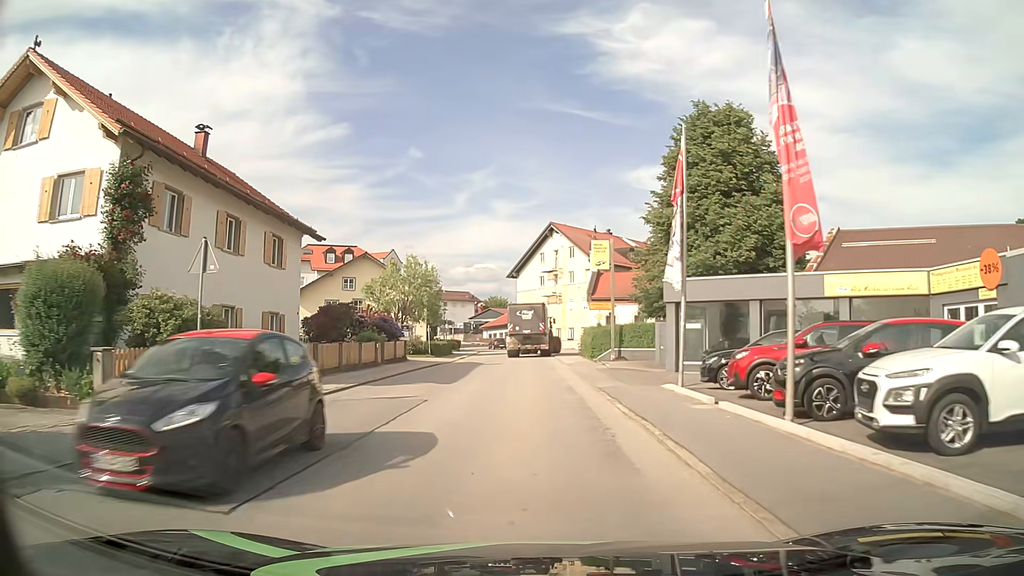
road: tertiary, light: Day
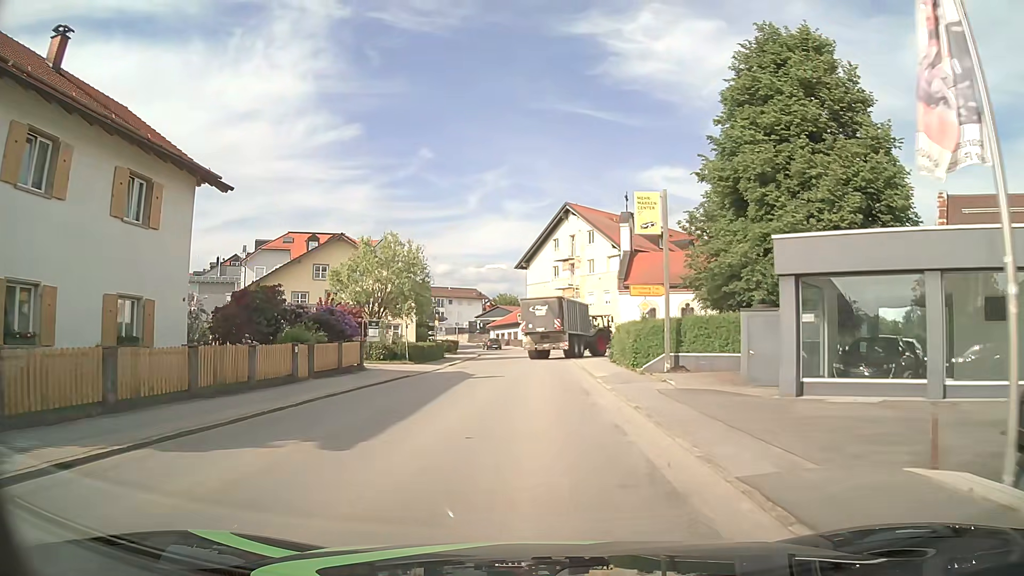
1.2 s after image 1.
(-0.1, +11.9) m; -1°
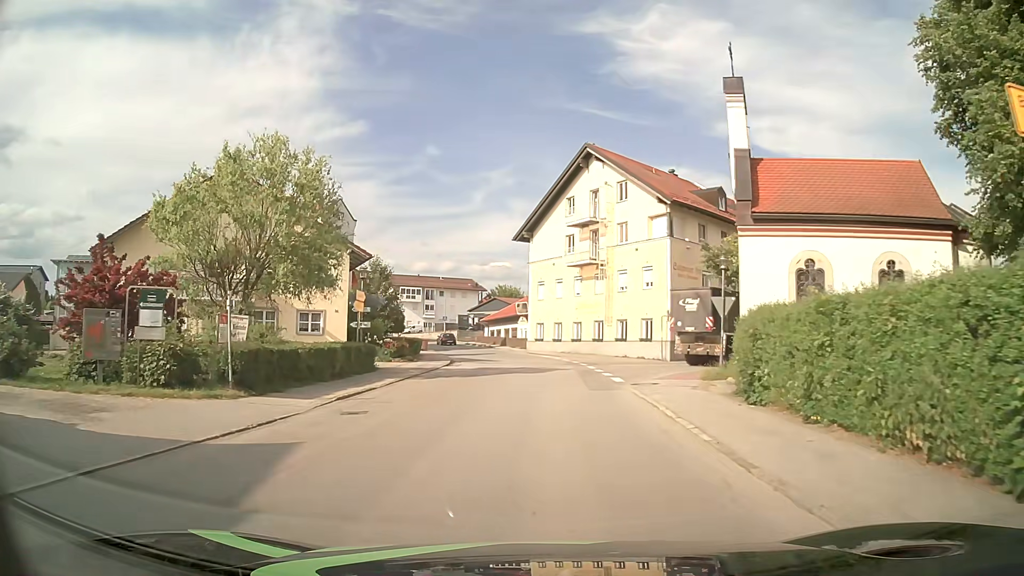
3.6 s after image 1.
(0.0, +20.9) m; 0°
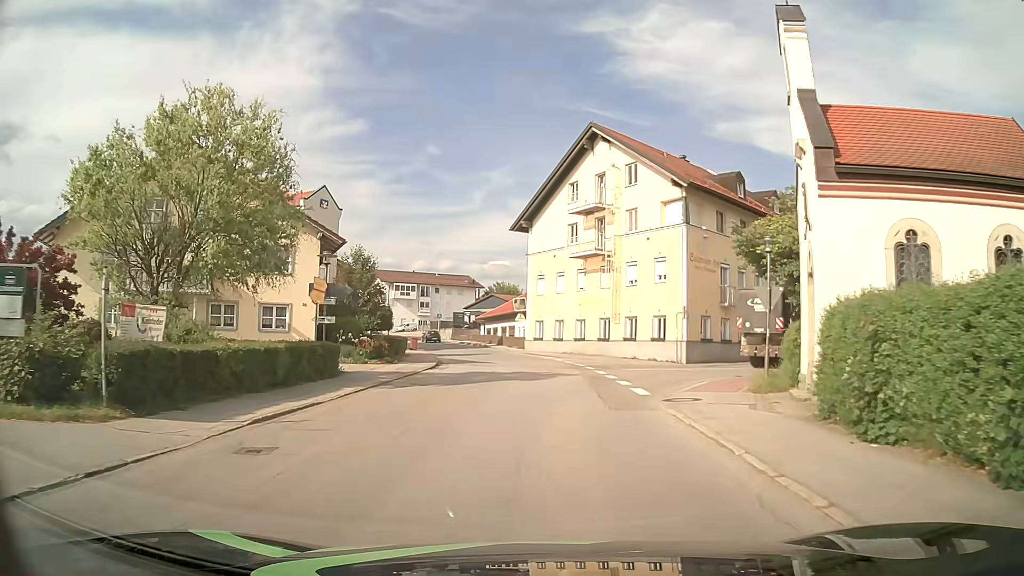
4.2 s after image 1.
(0.0, +4.6) m; 0°
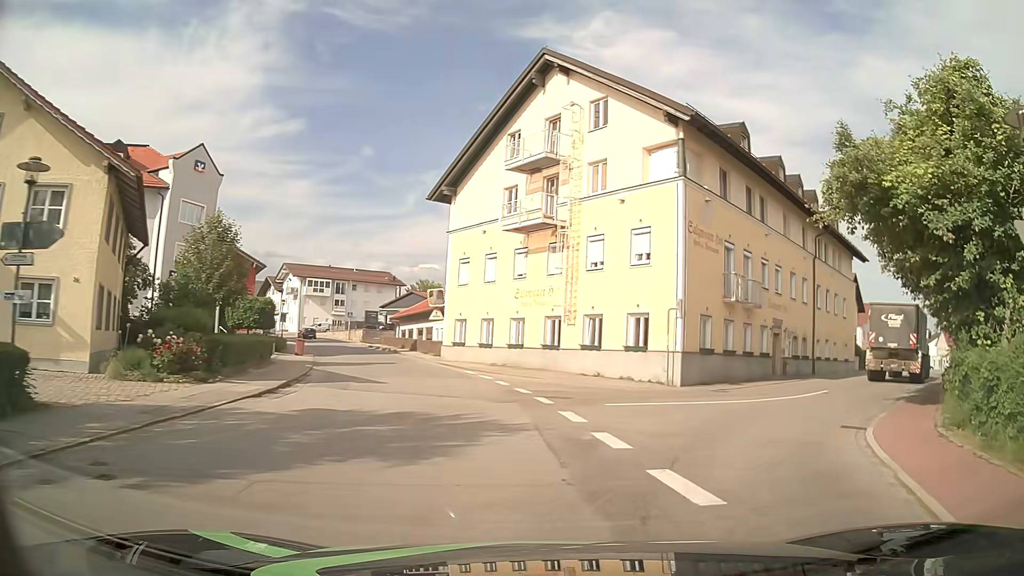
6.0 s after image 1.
(+0.2, +12.5) m; +5°
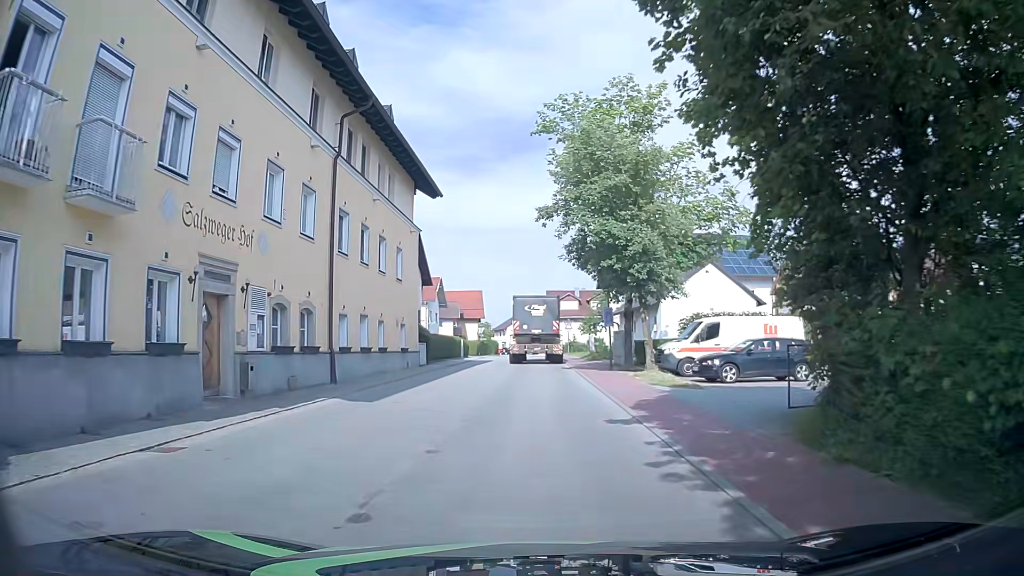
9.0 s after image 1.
(+8.8, +19.0) m; +39°
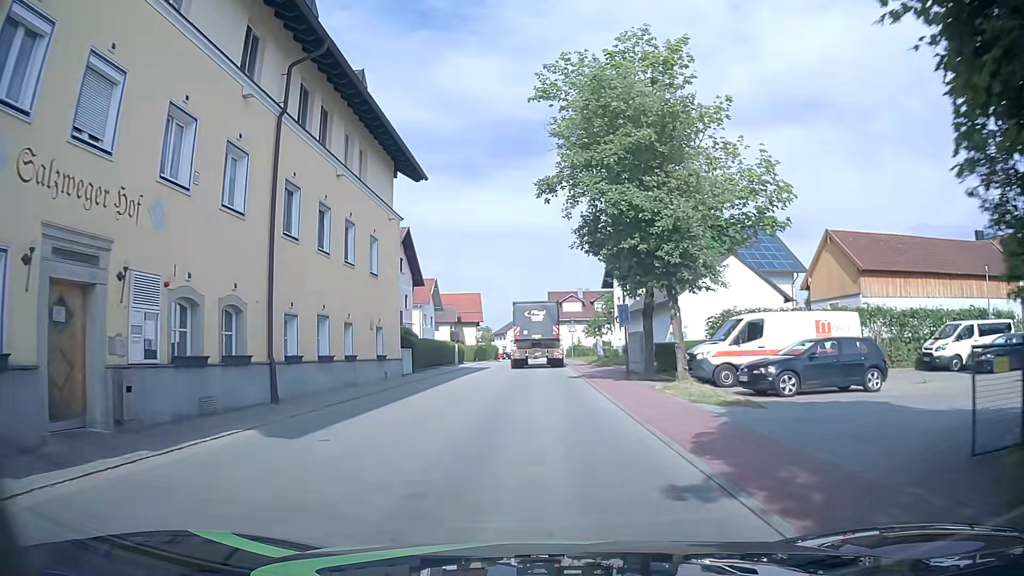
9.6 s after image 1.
(0.0, +5.0) m; -1°
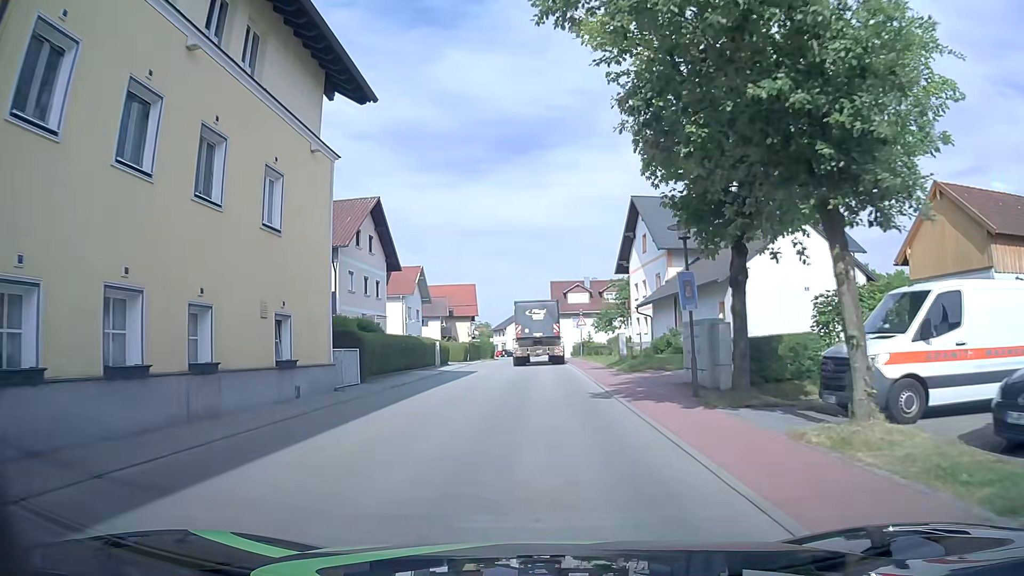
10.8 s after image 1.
(-0.1, +10.6) m; 0°
(0, +10) (0, +20) (0, +30) (0, +40) (0, +50) (0, +60) (0, +70) (-1, +80) (-1, +90) (-2, +100) m
